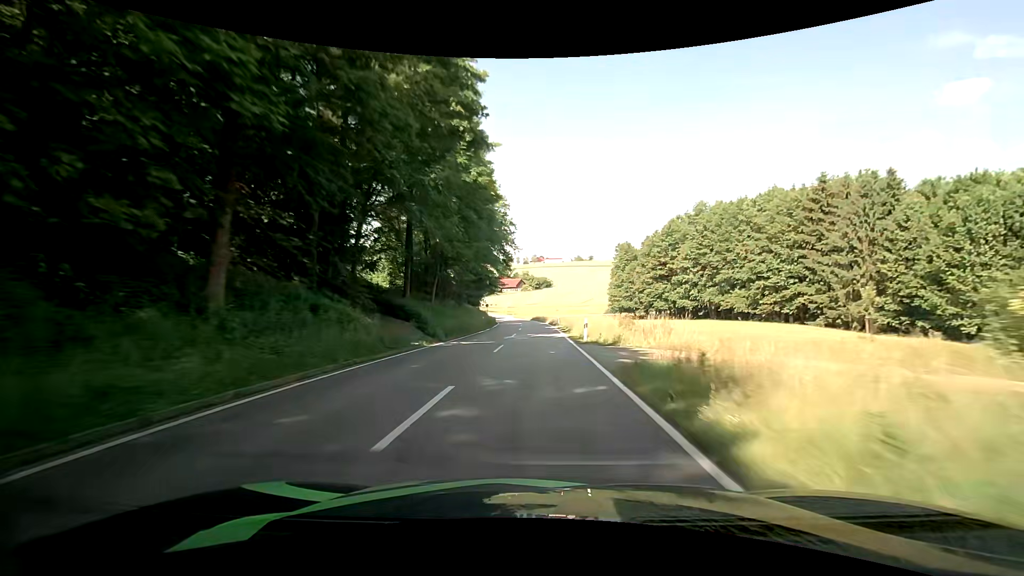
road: tertiary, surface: asphalt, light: Day
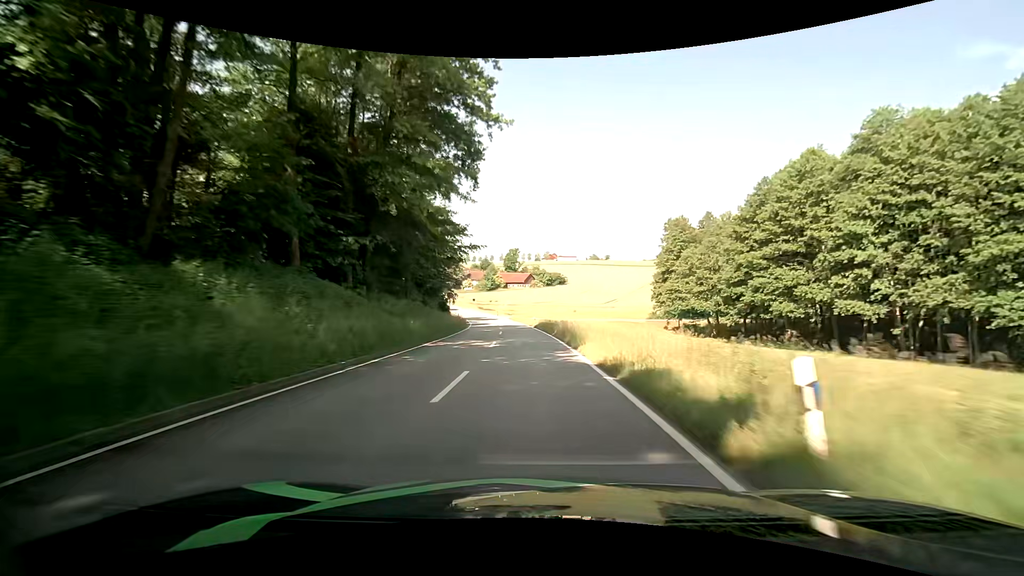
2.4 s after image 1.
(-0.1, +46.6) m; -1°
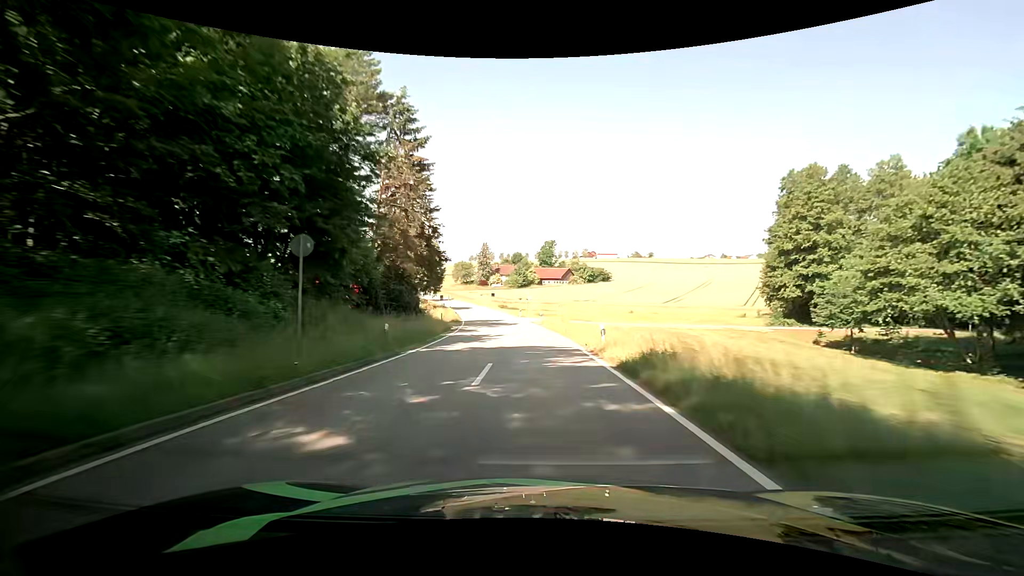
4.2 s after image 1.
(-1.1, +35.4) m; -4°
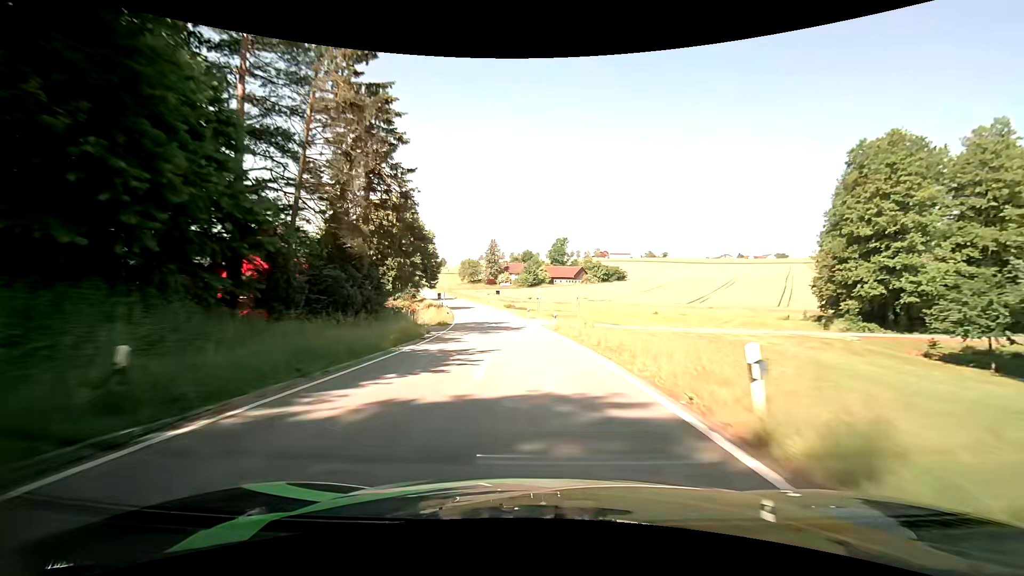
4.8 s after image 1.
(-0.2, +12.0) m; -1°
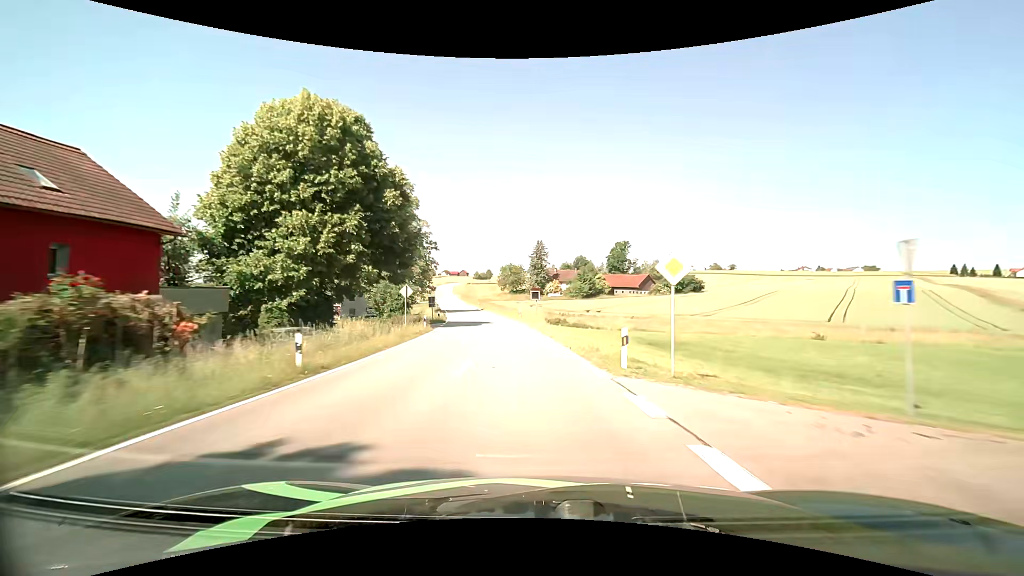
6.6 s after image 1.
(-1.7, +36.8) m; -6°
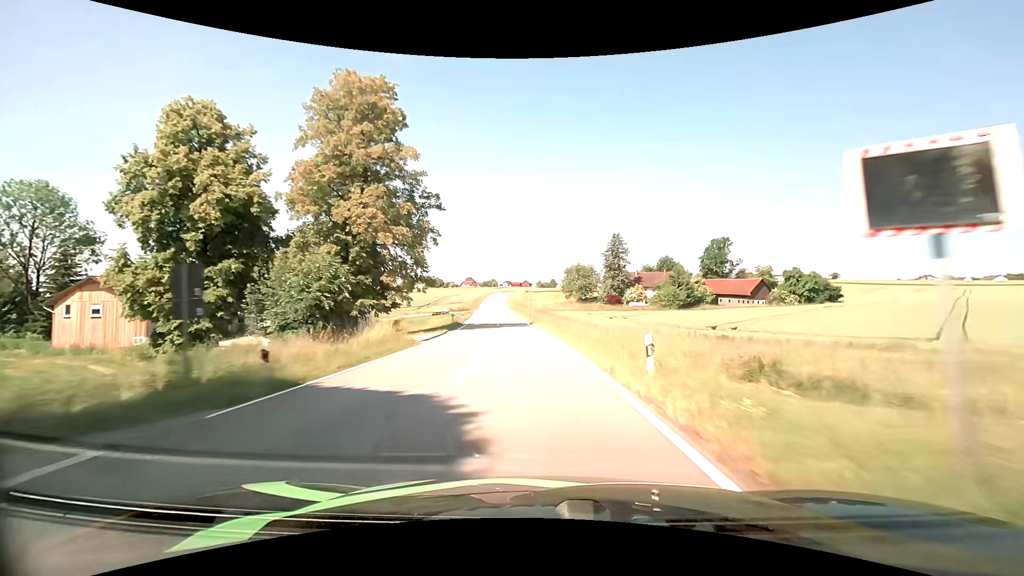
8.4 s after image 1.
(-2.6, +38.1) m; -7°
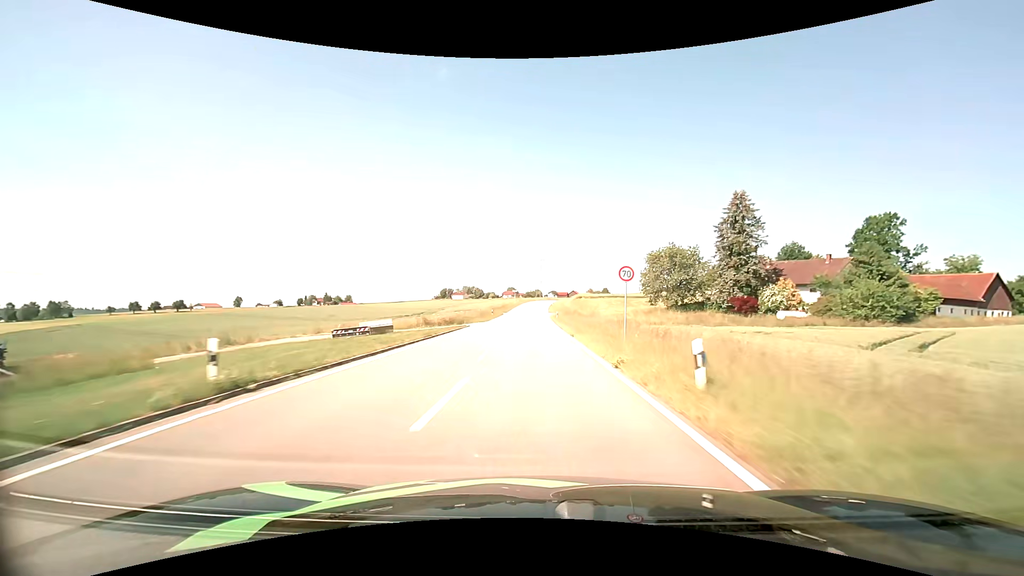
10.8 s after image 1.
(-3.1, +53.4) m; -6°
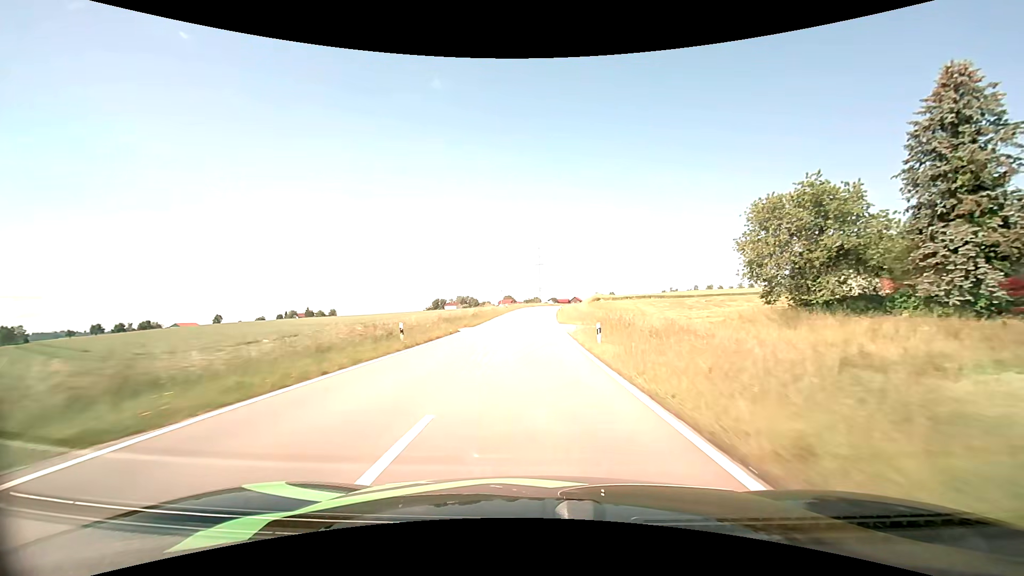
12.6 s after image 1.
(-0.2, +40.8) m; 0°
(0, +10) (0, +20) (0, +30) (0, +40) (0, +50) (0, +60) (+1, +70) (+1, +80) (+2, +90) (+3, +100) m
